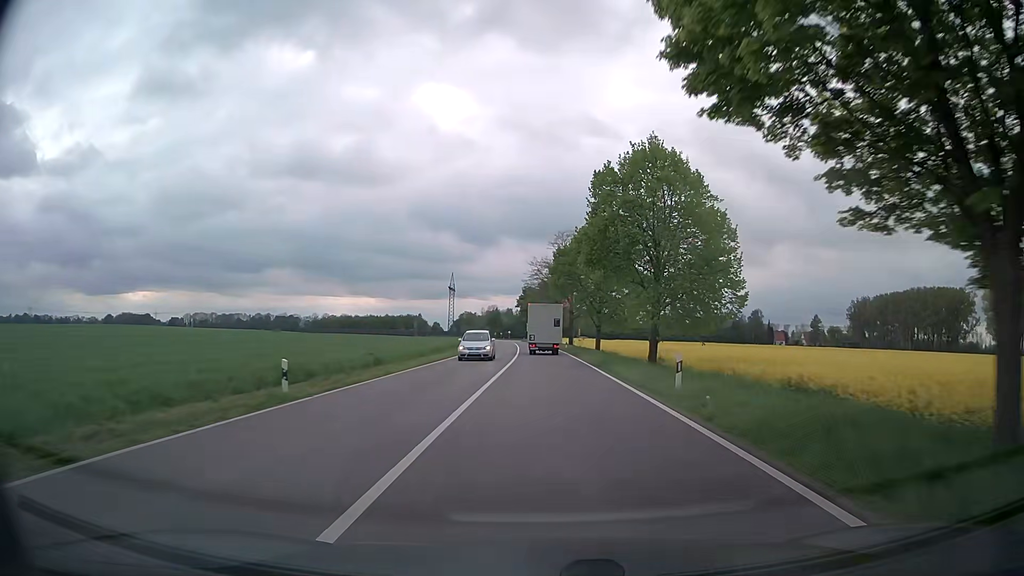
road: secondary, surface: asphalt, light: Day
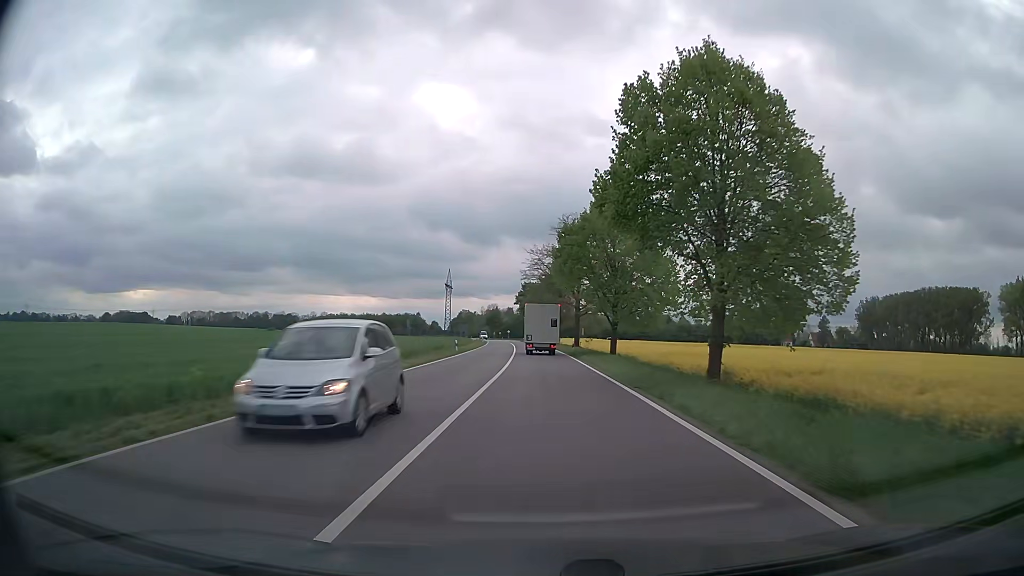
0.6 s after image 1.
(0.0, +11.6) m; 0°
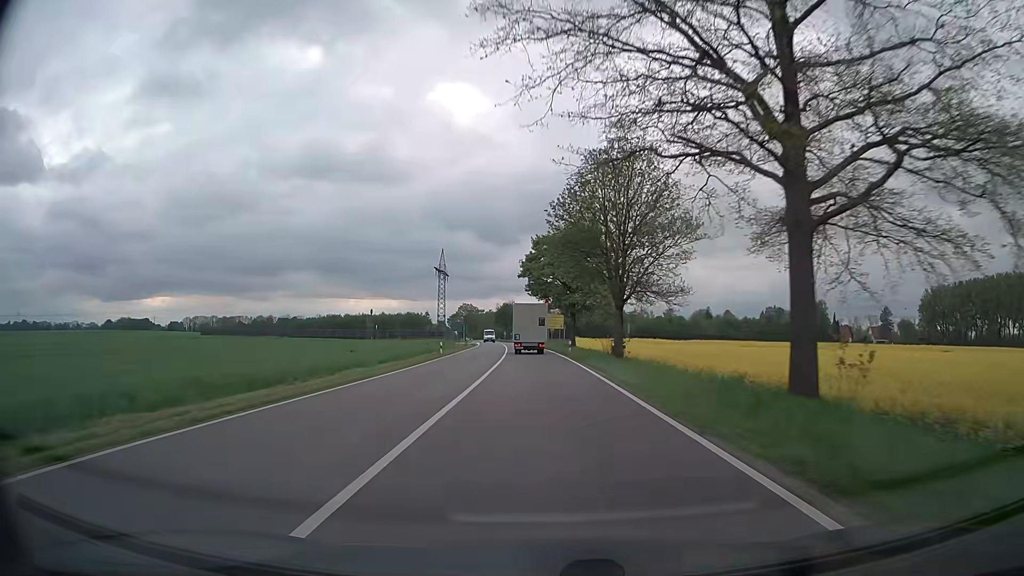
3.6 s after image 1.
(-0.9, +57.9) m; -2°
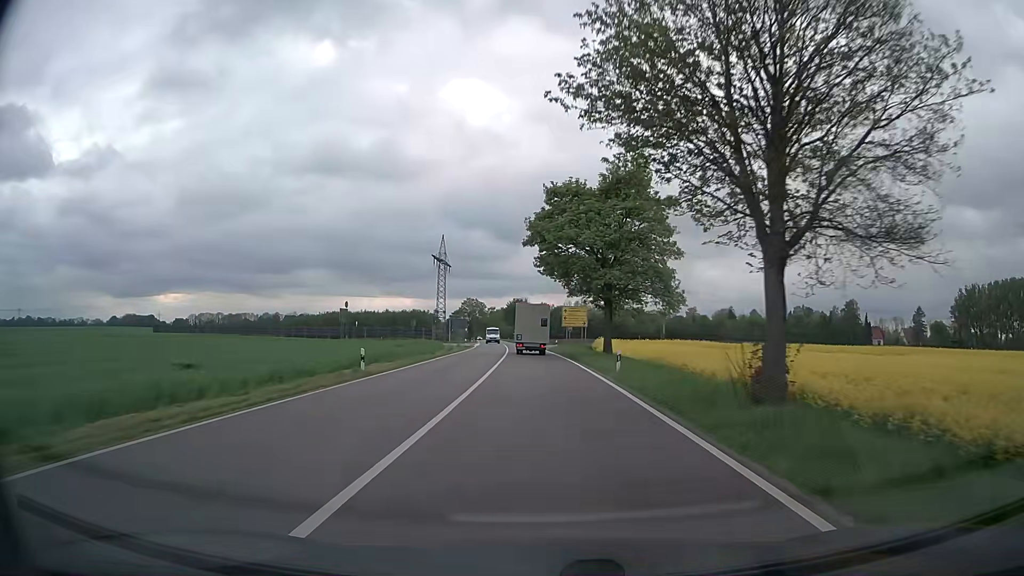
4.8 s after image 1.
(-0.3, +23.1) m; -2°
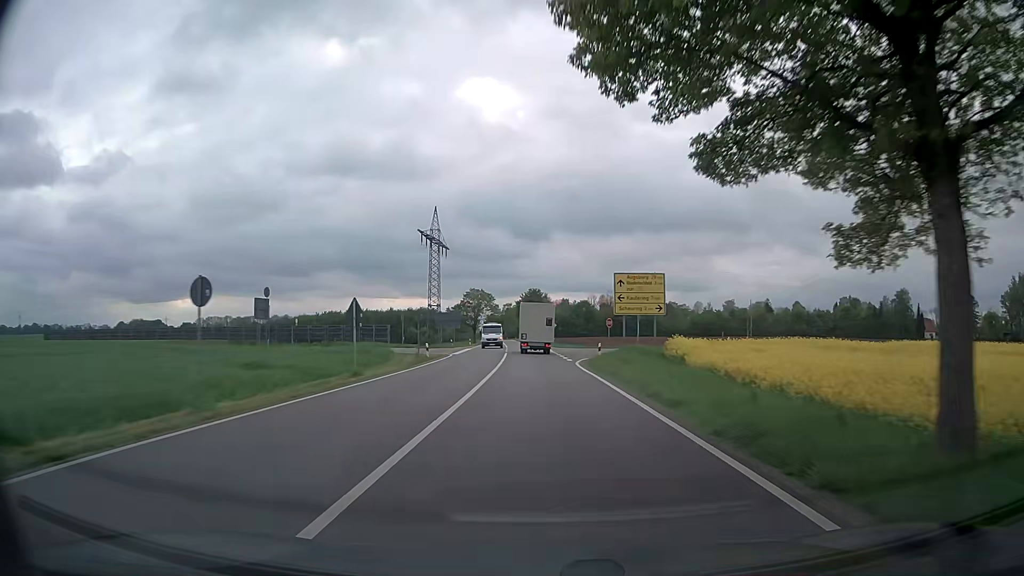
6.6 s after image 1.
(-0.4, +34.6) m; -2°
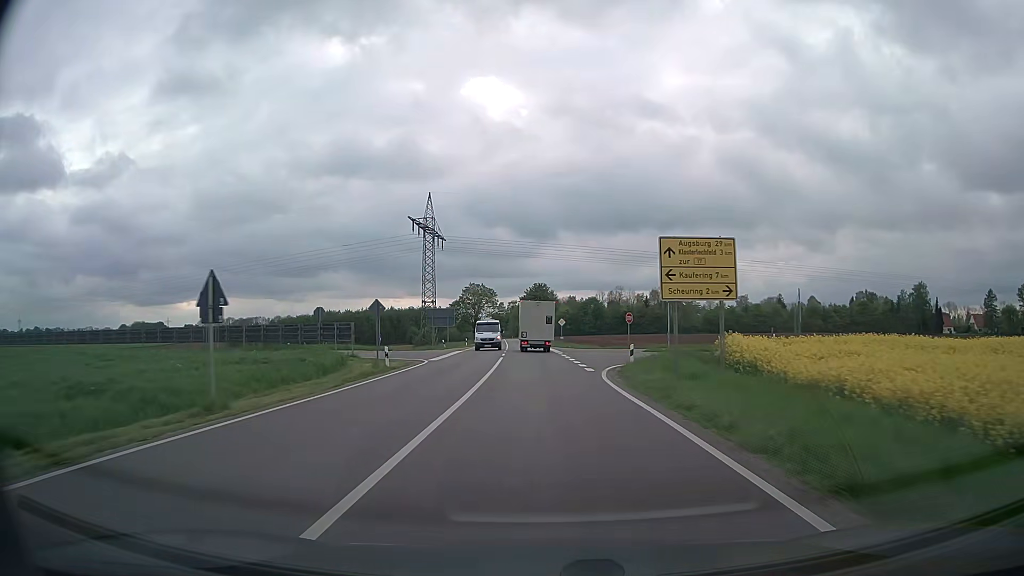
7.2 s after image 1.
(0.0, +11.5) m; 0°
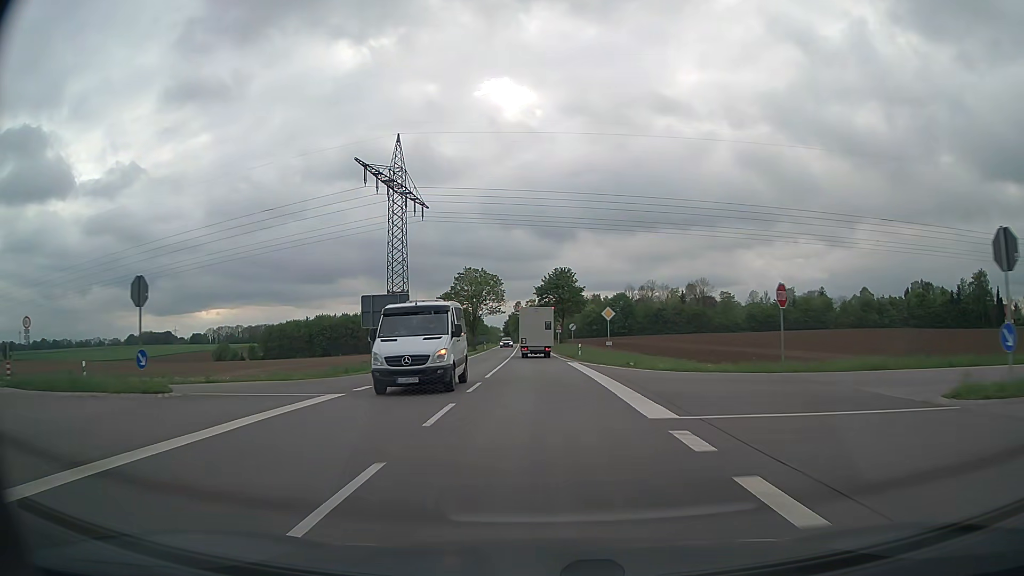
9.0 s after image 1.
(-0.4, +34.6) m; -2°
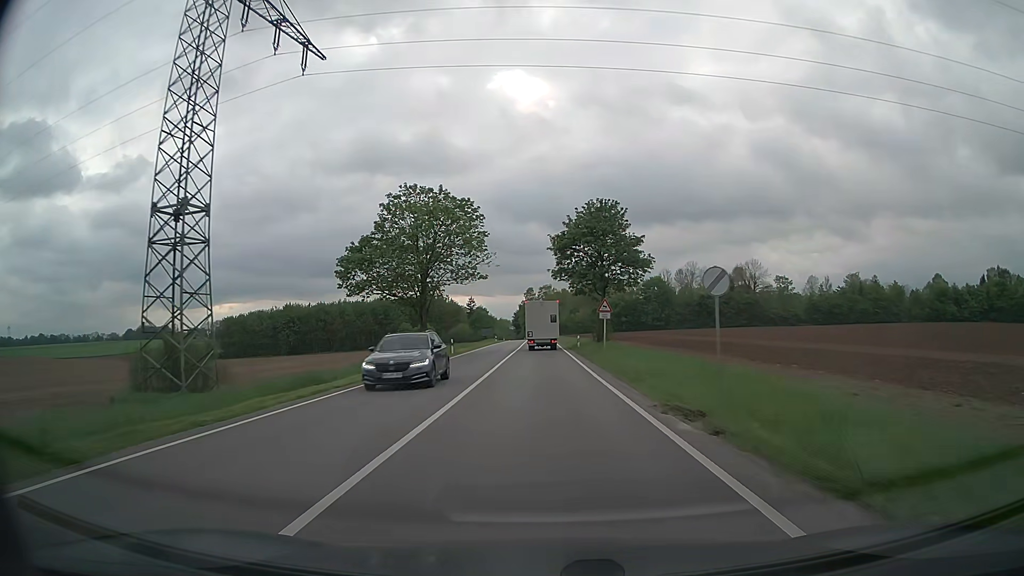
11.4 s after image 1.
(-0.6, +46.5) m; -1°
(0, +10) (0, +20) (0, +30) (0, +40) (0, +50) (-1, +60) (-1, +70) (-1, +80) (-1, +90) (-1, +100) m
